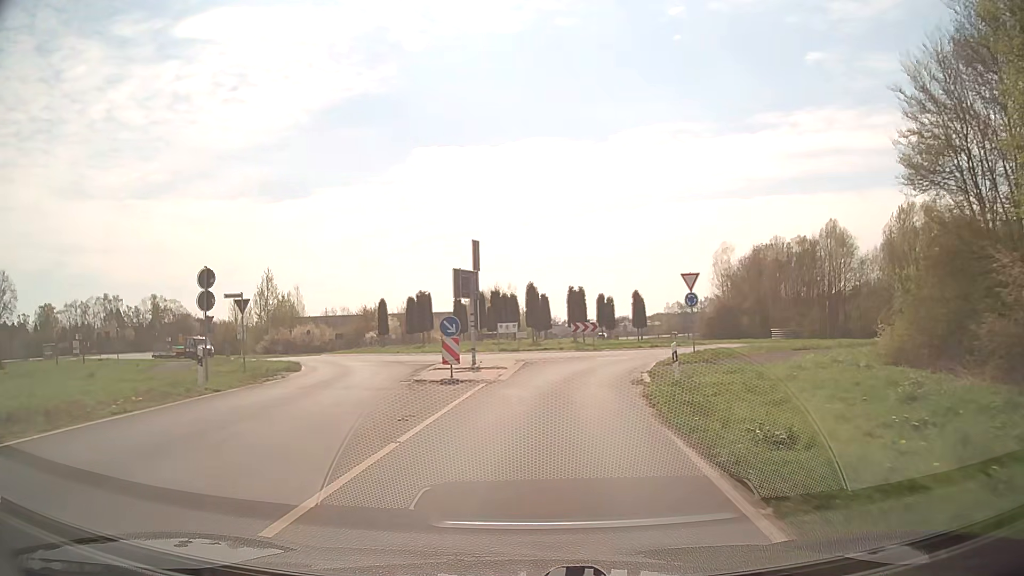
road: secondary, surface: asphalt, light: Day
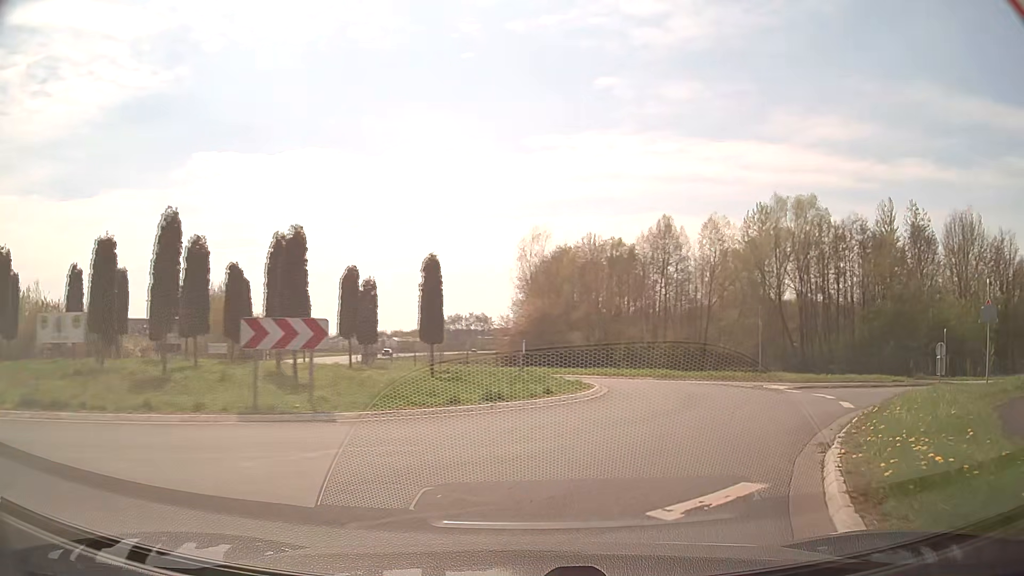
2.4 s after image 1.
(+2.6, +25.5) m; +21°
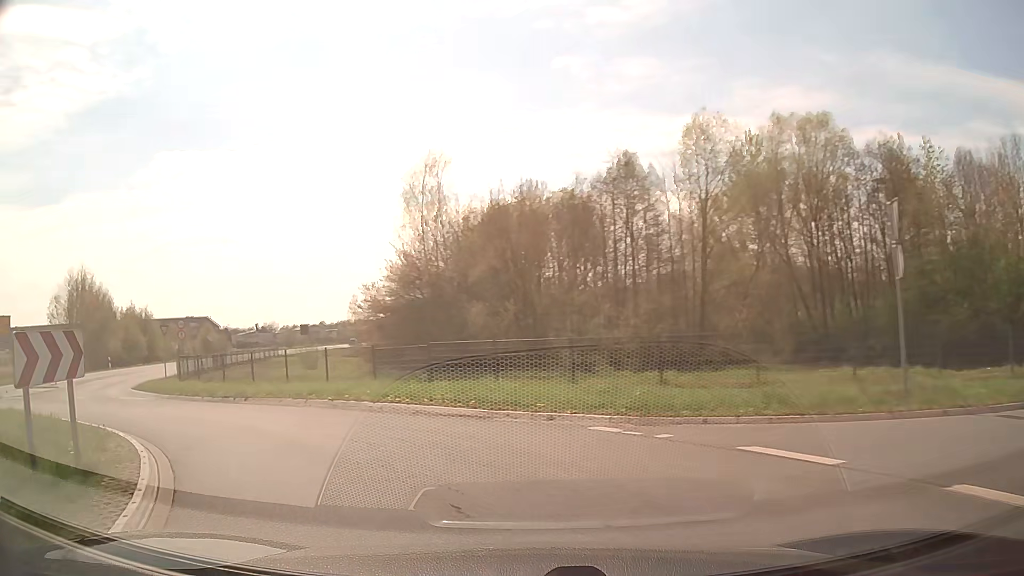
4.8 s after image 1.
(+4.2, +21.0) m; +3°
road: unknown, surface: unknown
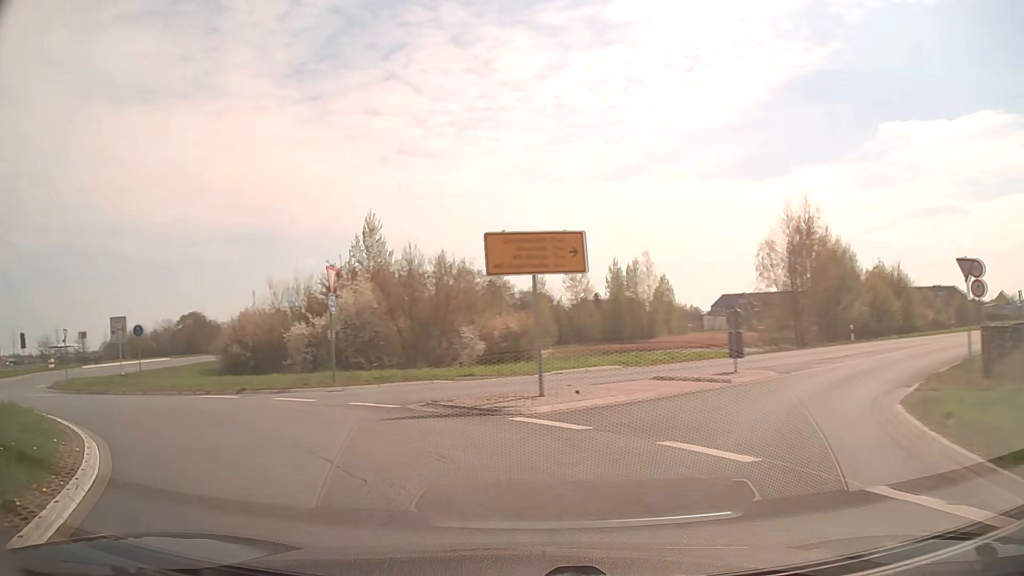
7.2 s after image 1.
(-9.1, +15.2) m; -64°
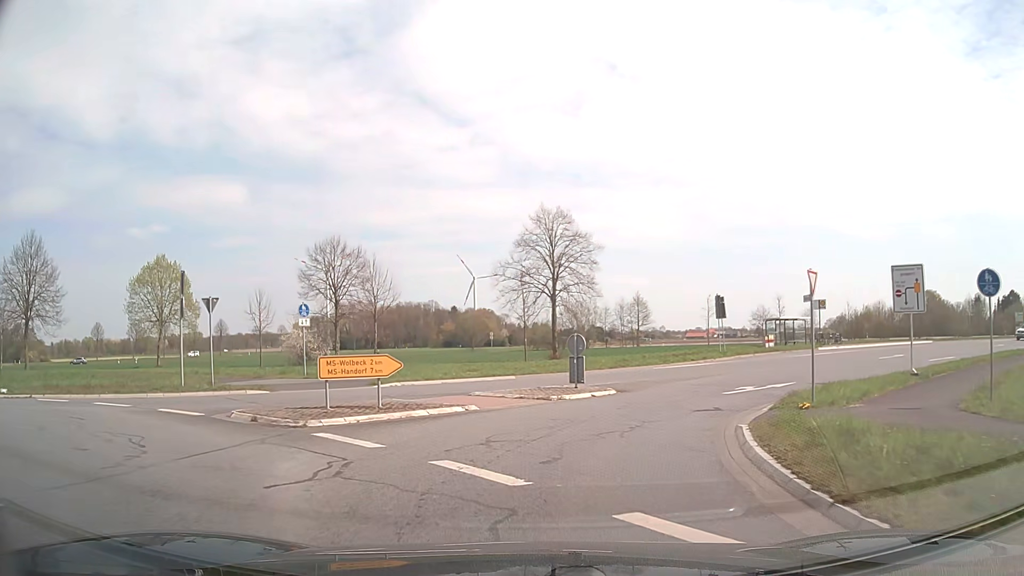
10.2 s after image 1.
(-12.5, +16.3) m; -63°
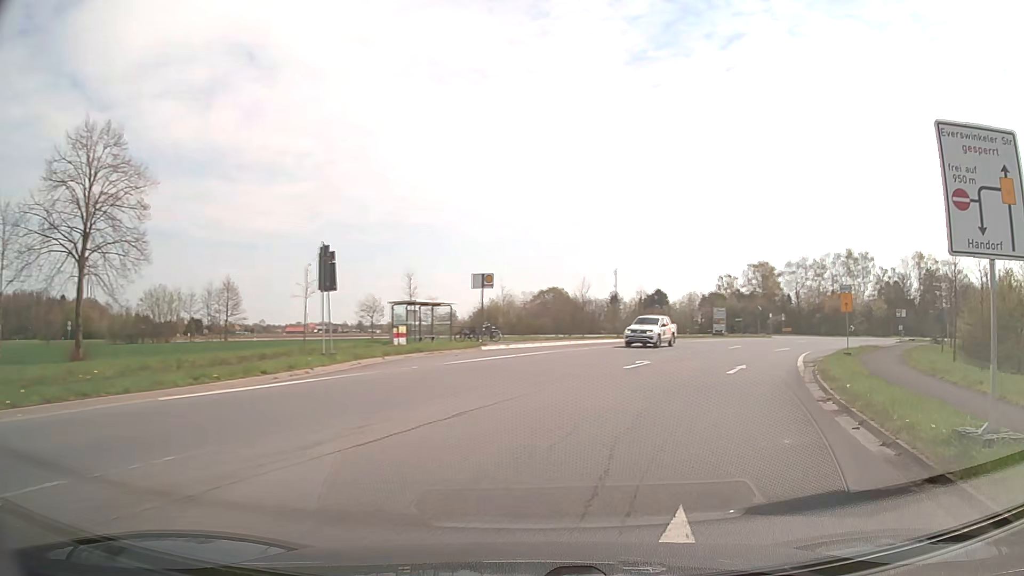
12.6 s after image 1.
(+4.2, +17.9) m; +34°
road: tertiary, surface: asphalt
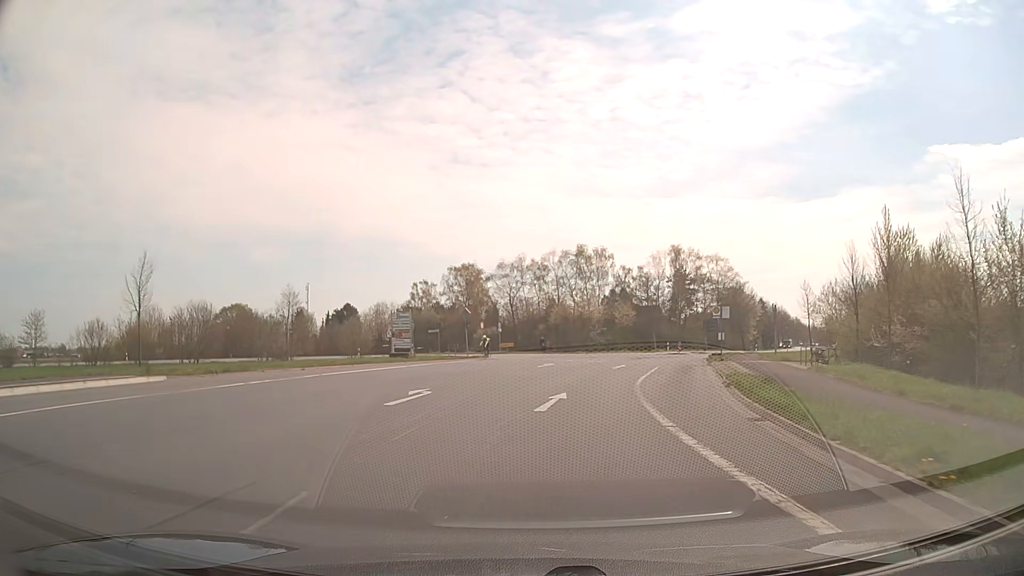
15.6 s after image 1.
(+8.5, +28.3) m; +25°
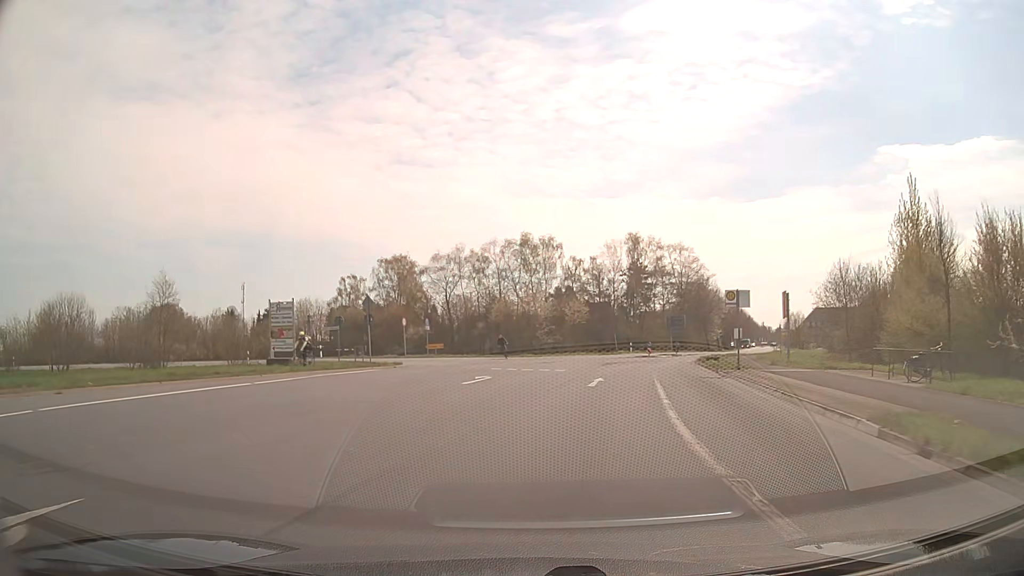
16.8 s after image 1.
(+0.5, +13.6) m; +5°
(0, +10) (+1, +20) (+3, +30) (+6, +39) (+10, +49) (+14, +58) (+18, +67) (+23, +76) (+27, +85) (+32, +94) m
